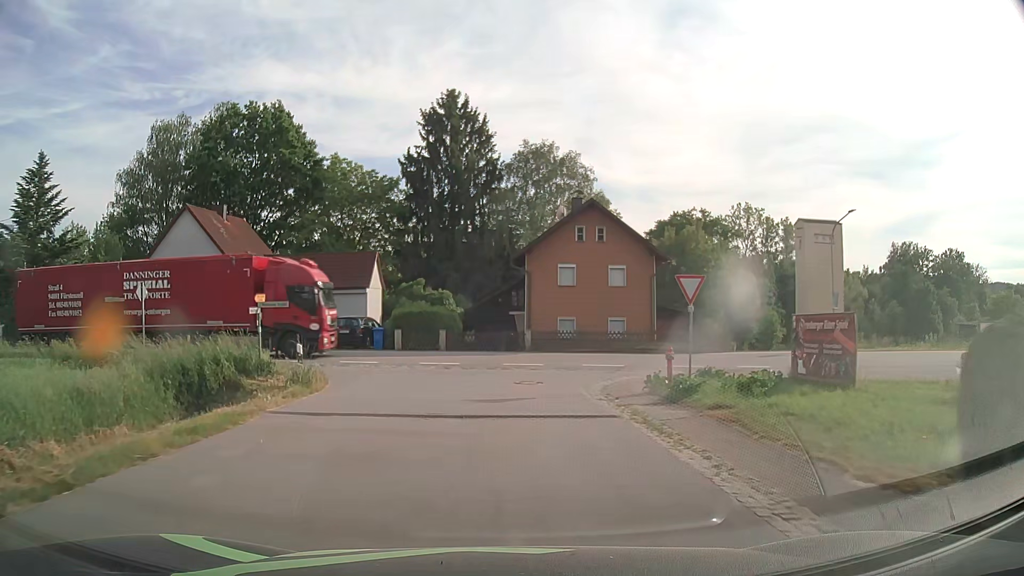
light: Day
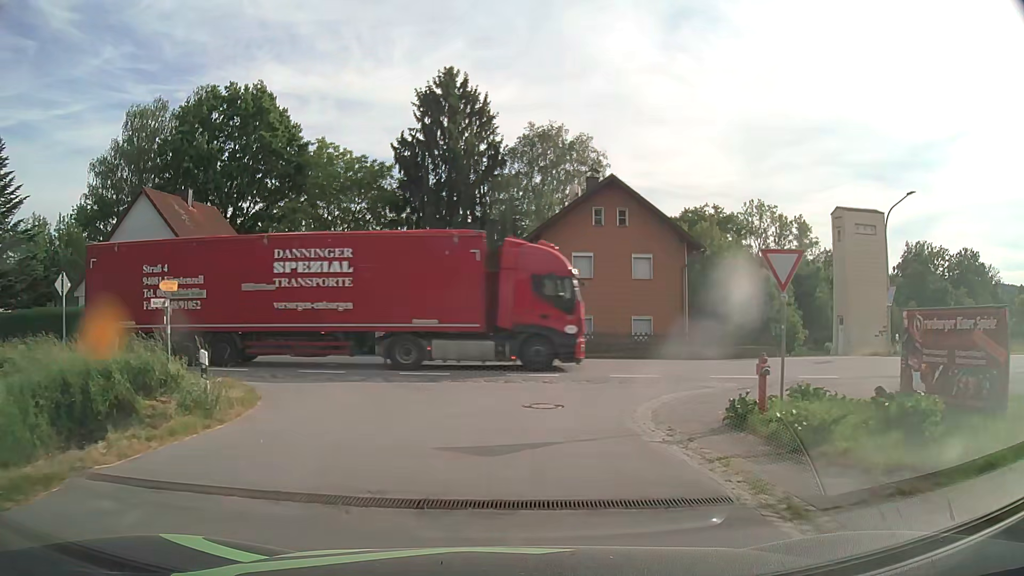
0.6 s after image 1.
(-0.1, +5.5) m; -1°
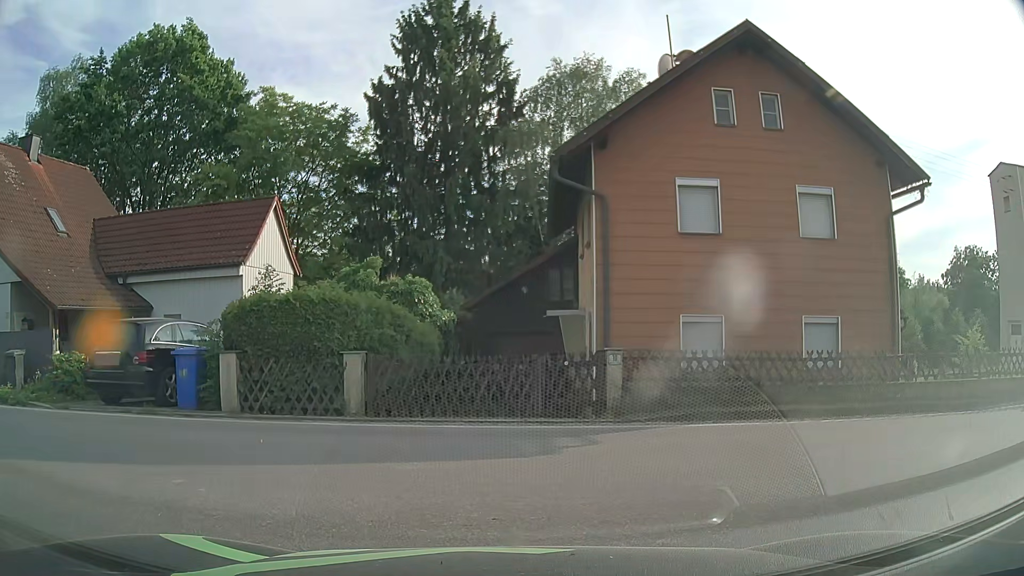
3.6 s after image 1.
(-0.1, +15.0) m; -1°
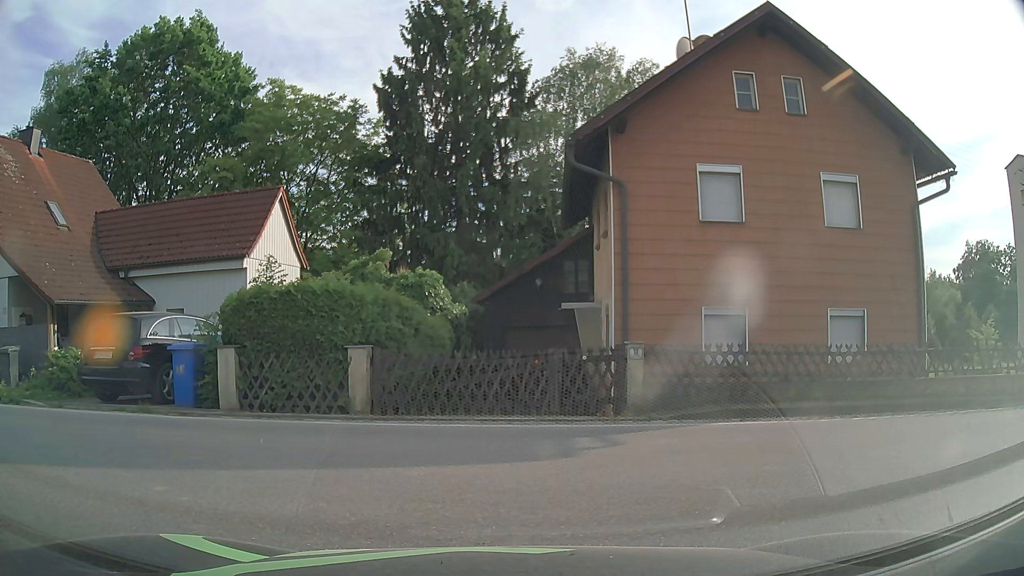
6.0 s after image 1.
(0.0, +0.6) m; 0°
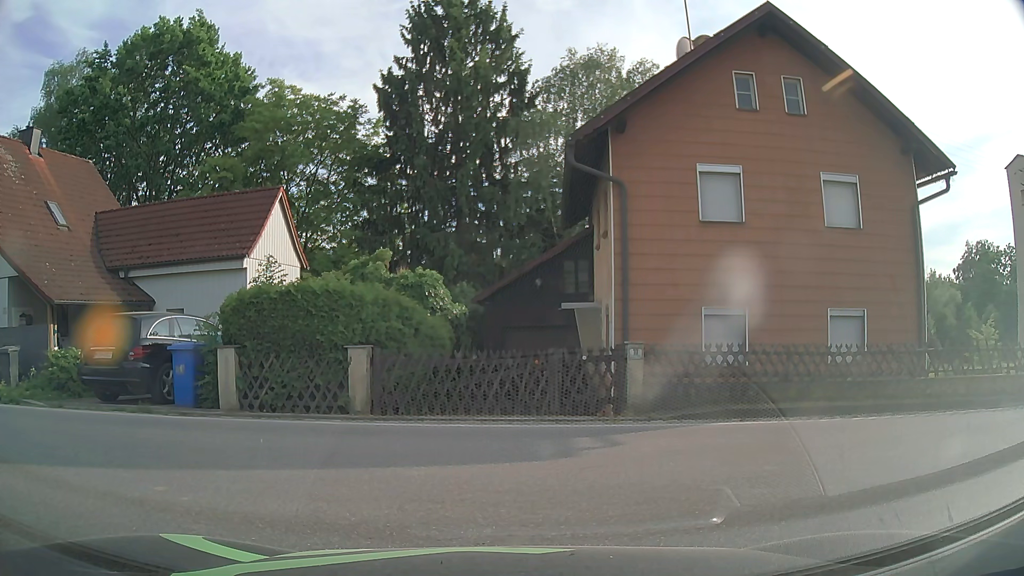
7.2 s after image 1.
(0.0, 0.0) m; 0°
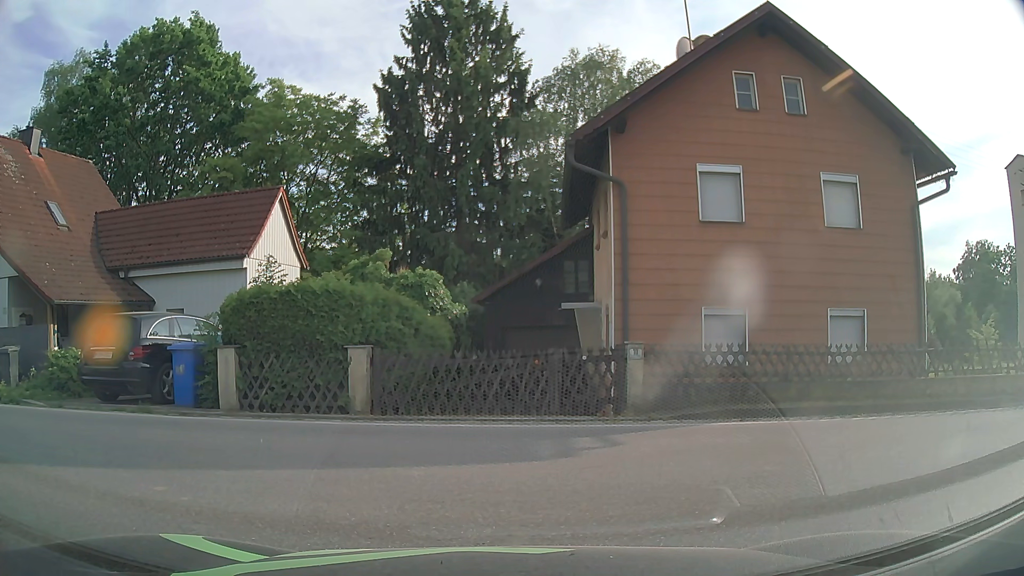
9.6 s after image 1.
(0.0, 0.0) m; 0°
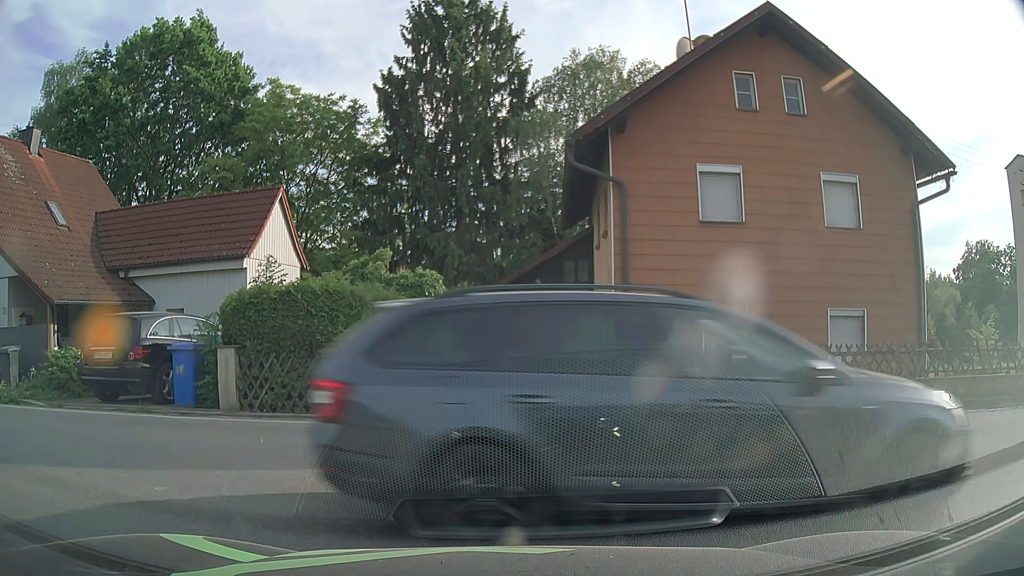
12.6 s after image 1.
(0.0, 0.0) m; 0°
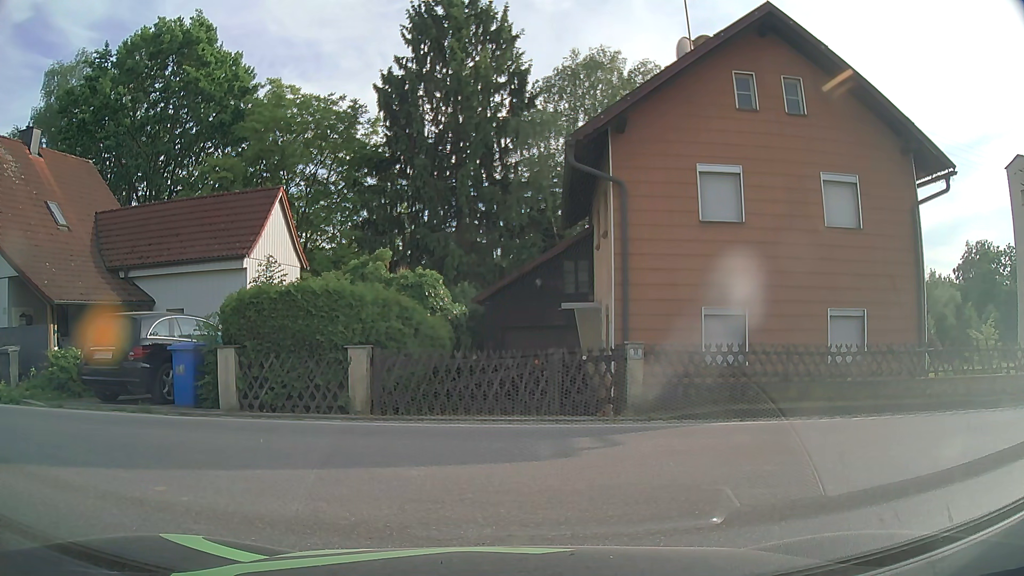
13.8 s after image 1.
(0.0, 0.0) m; 0°
